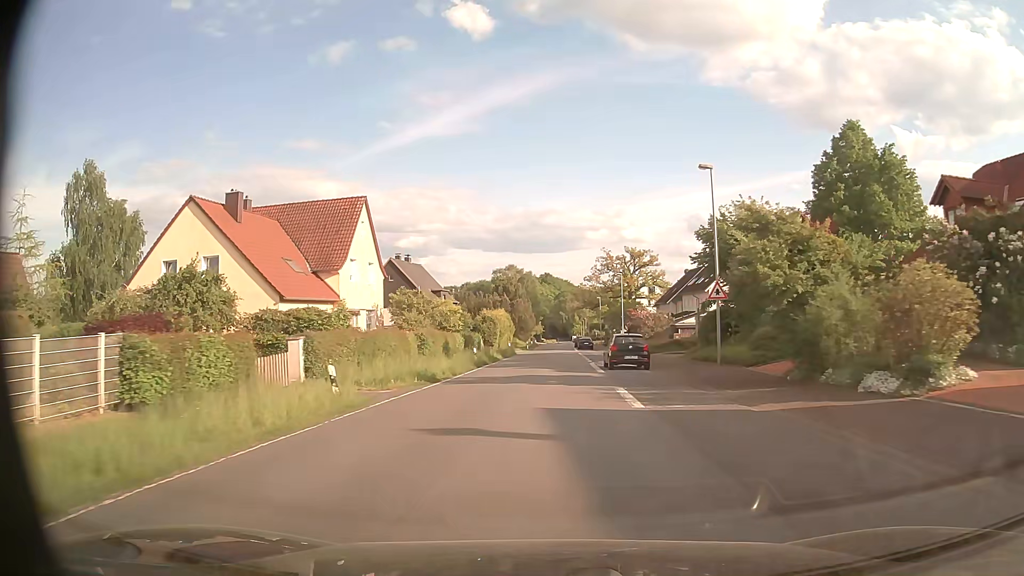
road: tertiary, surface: asphalt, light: Day
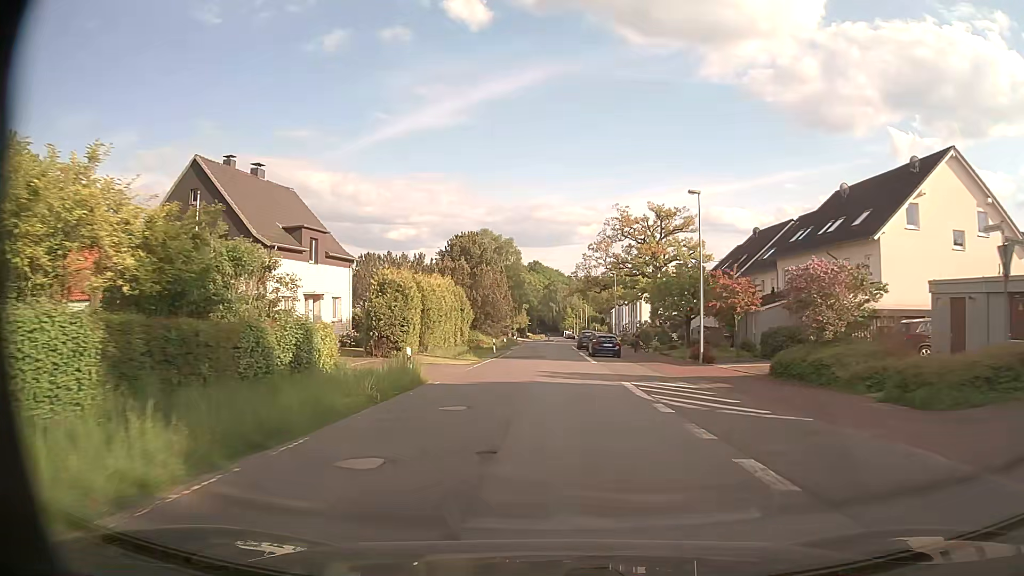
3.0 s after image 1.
(+0.3, +40.6) m; +1°
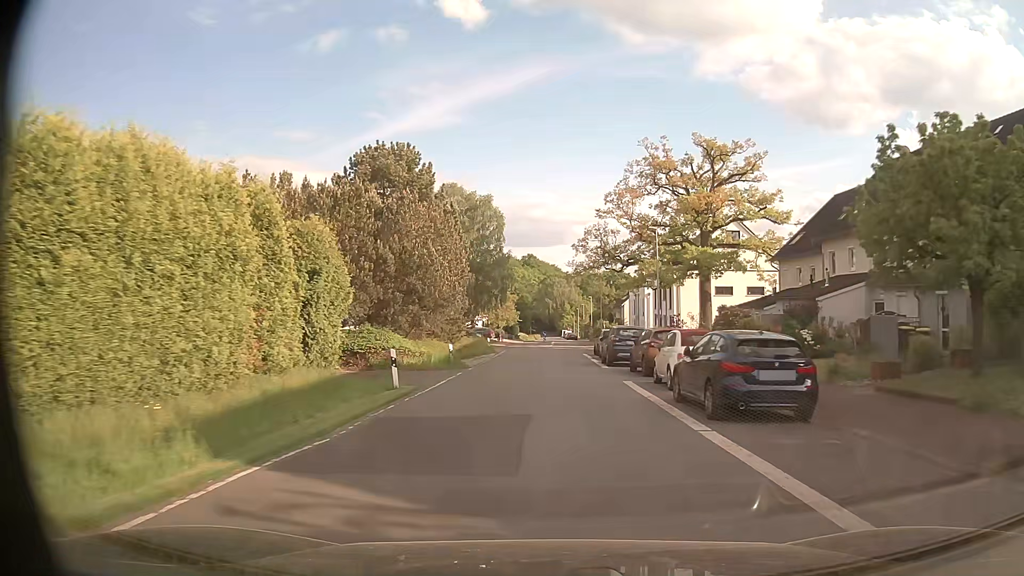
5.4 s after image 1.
(0.0, +31.0) m; 0°
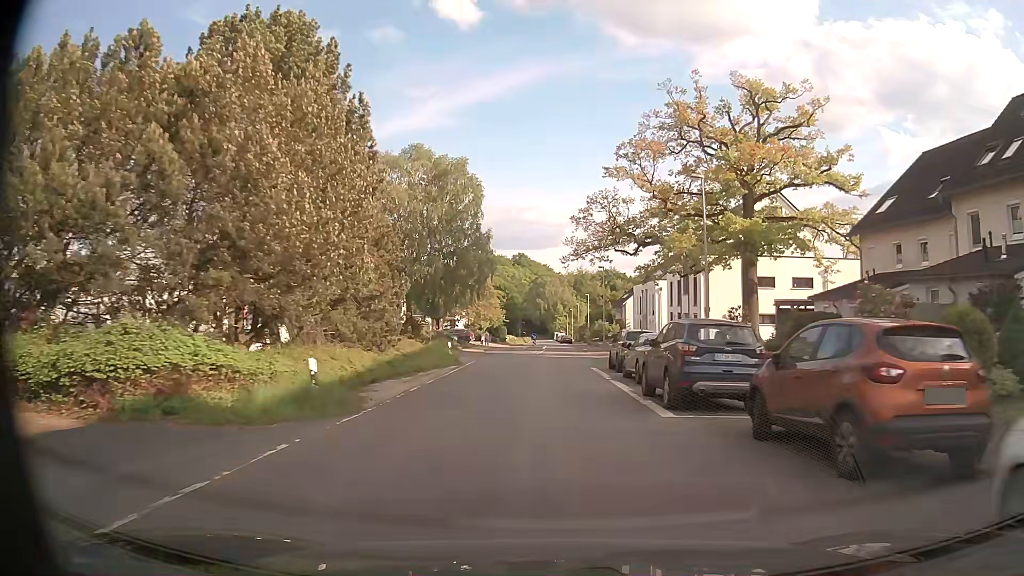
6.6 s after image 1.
(+0.1, +15.5) m; +1°
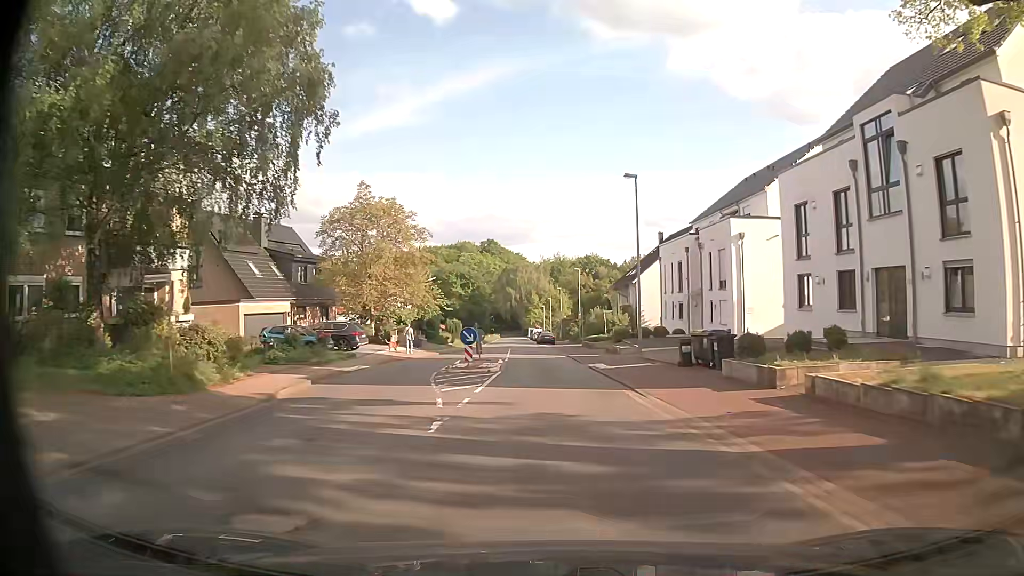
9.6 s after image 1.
(+0.4, +38.7) m; +2°
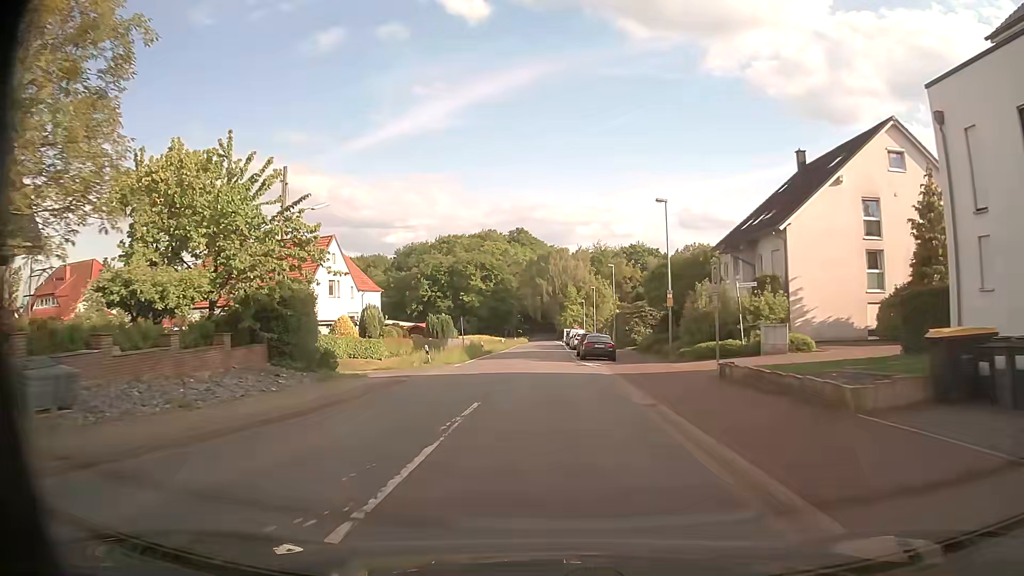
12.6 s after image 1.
(-0.8, +39.0) m; -3°
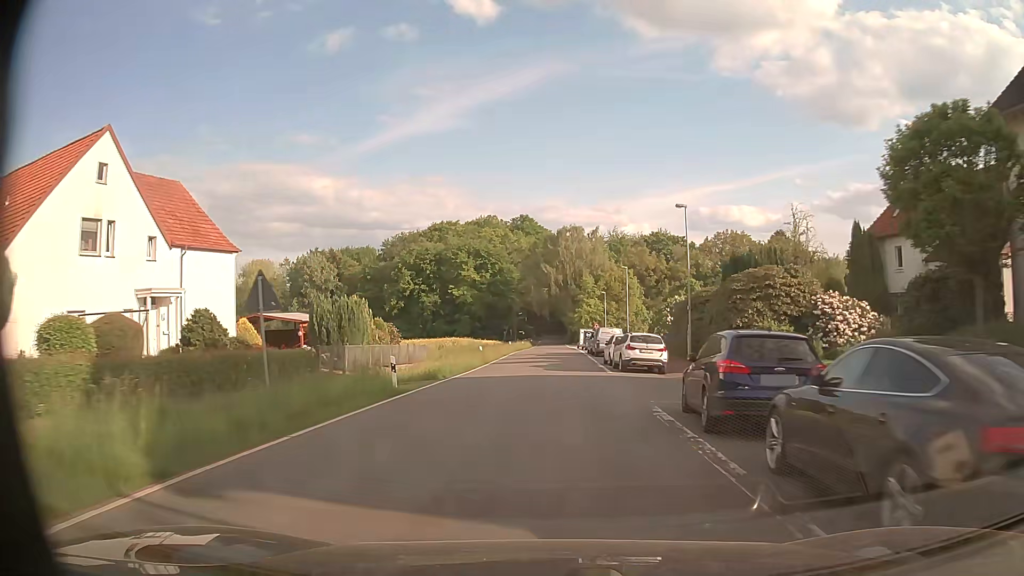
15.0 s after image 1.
(-0.4, +32.2) m; -1°
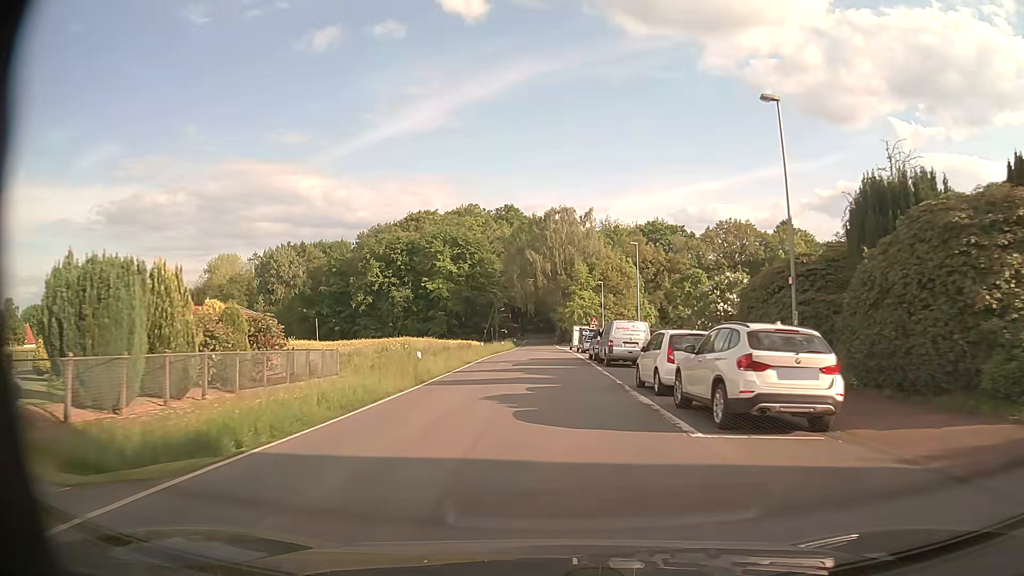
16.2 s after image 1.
(+0.2, +16.7) m; +1°
(0, +10) (0, +20) (0, +30) (0, +40) (0, +50) (0, +60) (0, +70) (0, +80) (0, +90) (0, +100) m
